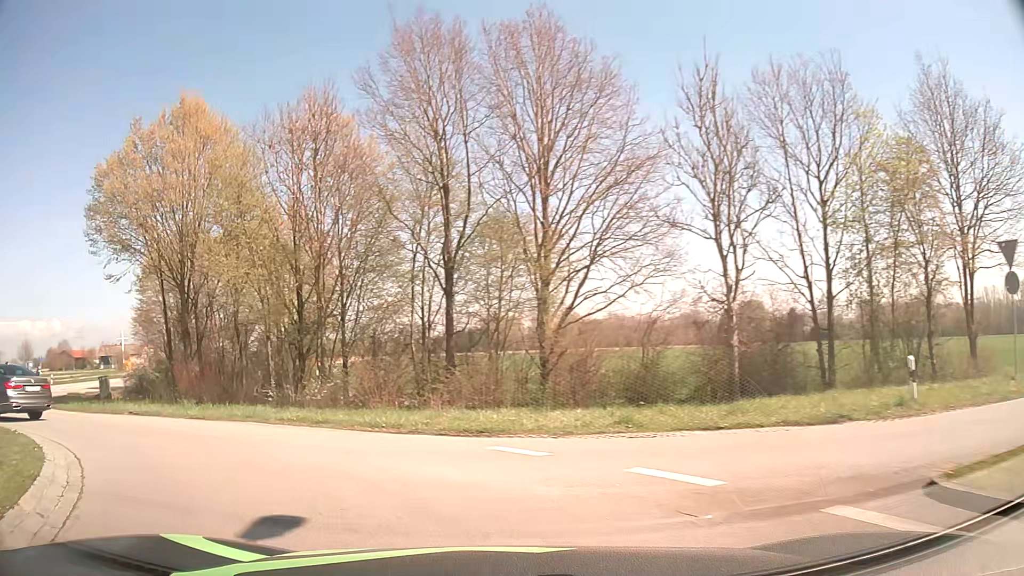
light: Day
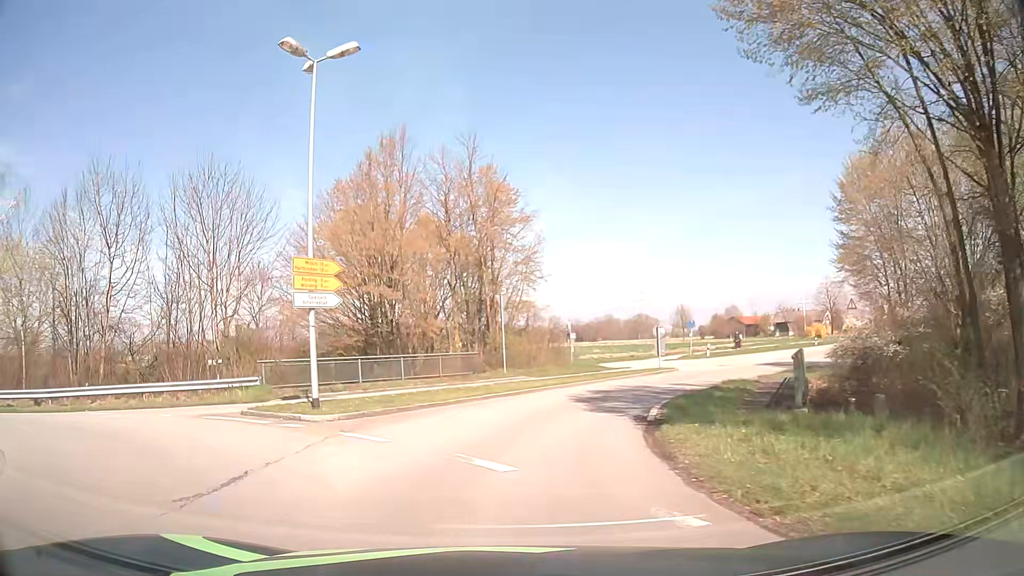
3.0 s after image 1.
(-8.9, +14.8) m; -59°
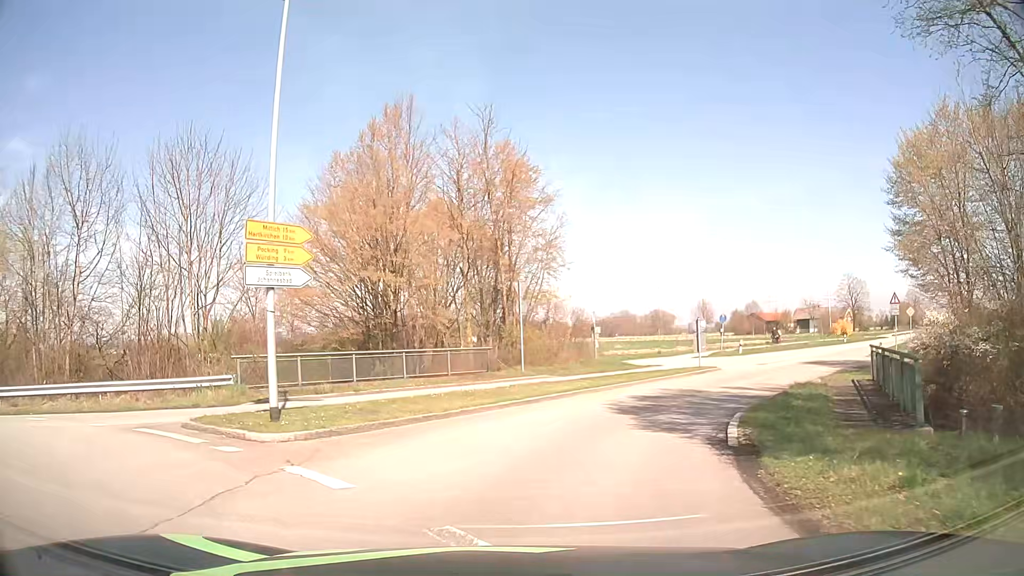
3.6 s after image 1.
(-0.1, +3.8) m; -2°
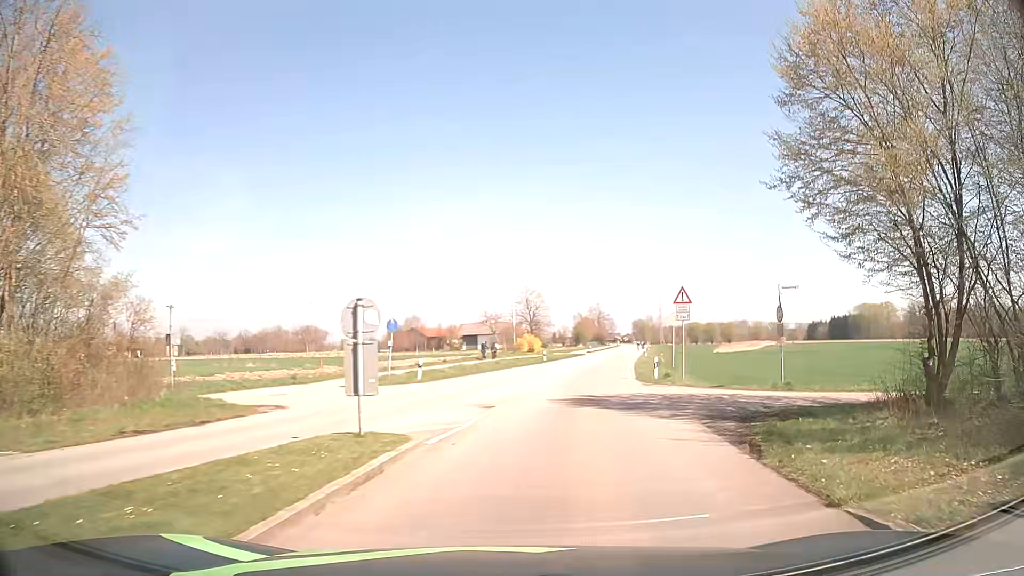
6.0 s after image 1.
(+3.7, +16.5) m; +29°
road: secondary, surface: asphalt
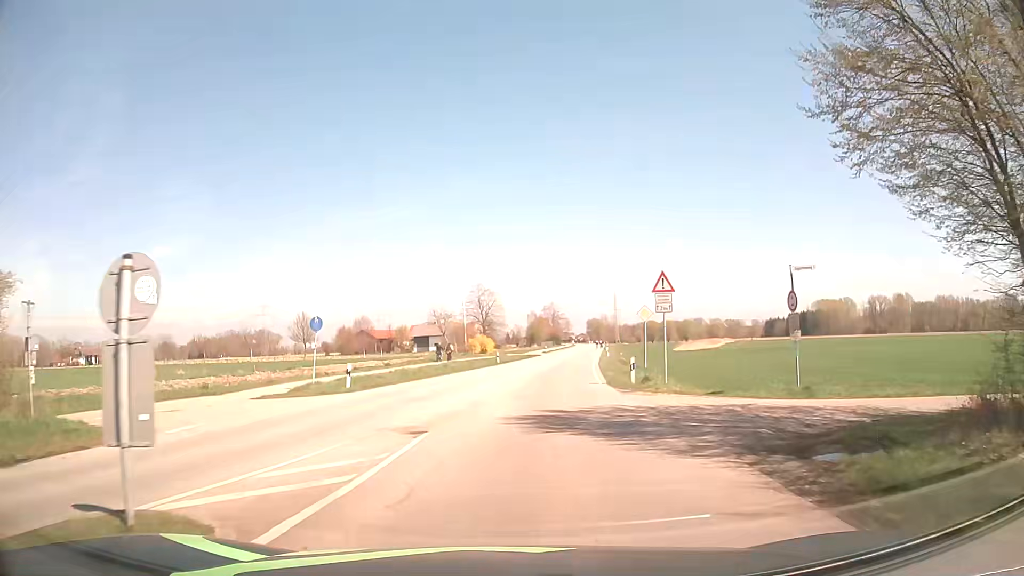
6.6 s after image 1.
(+0.3, +5.1) m; +5°
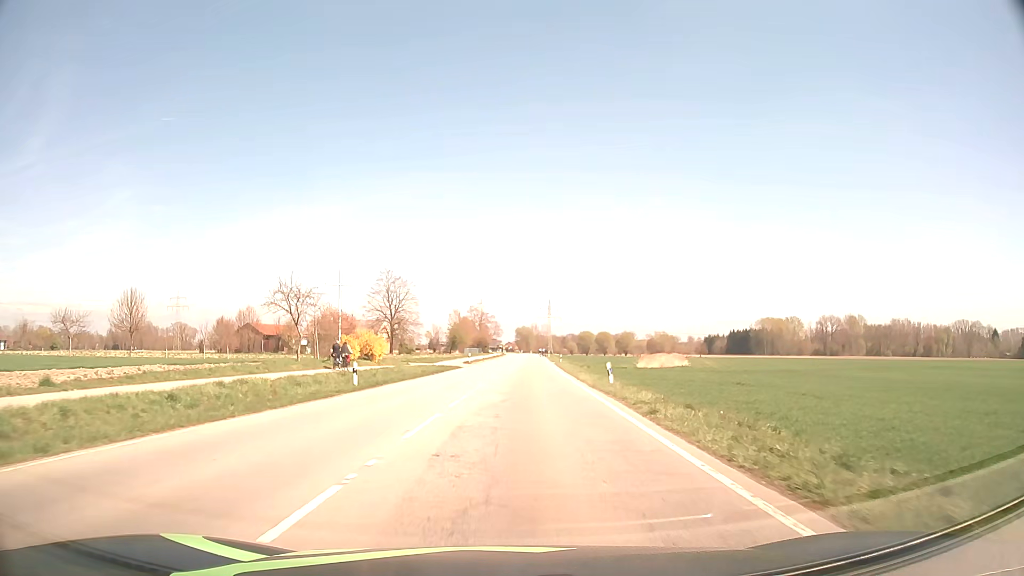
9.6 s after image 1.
(+1.8, +33.9) m; +6°
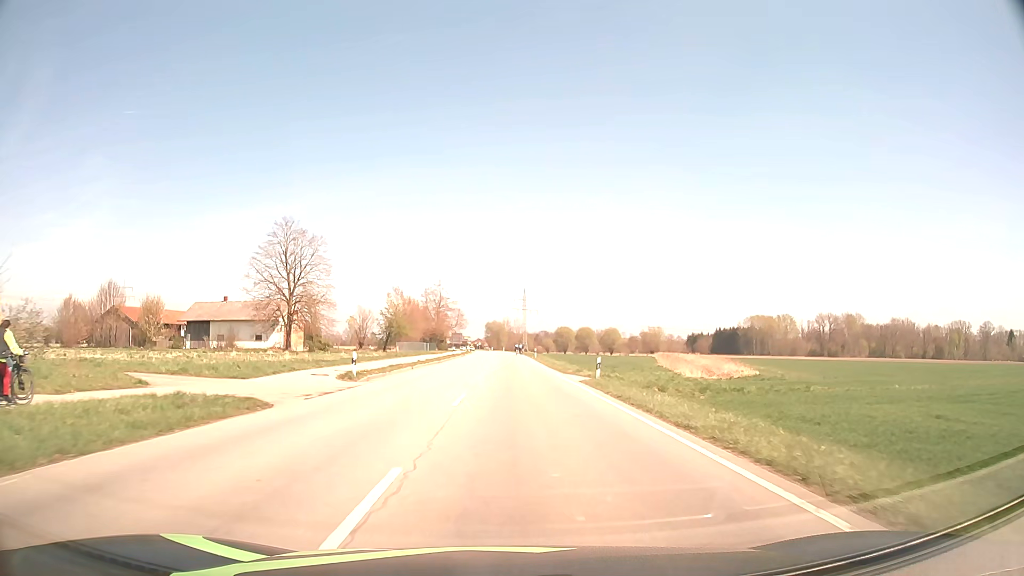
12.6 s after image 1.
(+1.0, +43.6) m; +3°
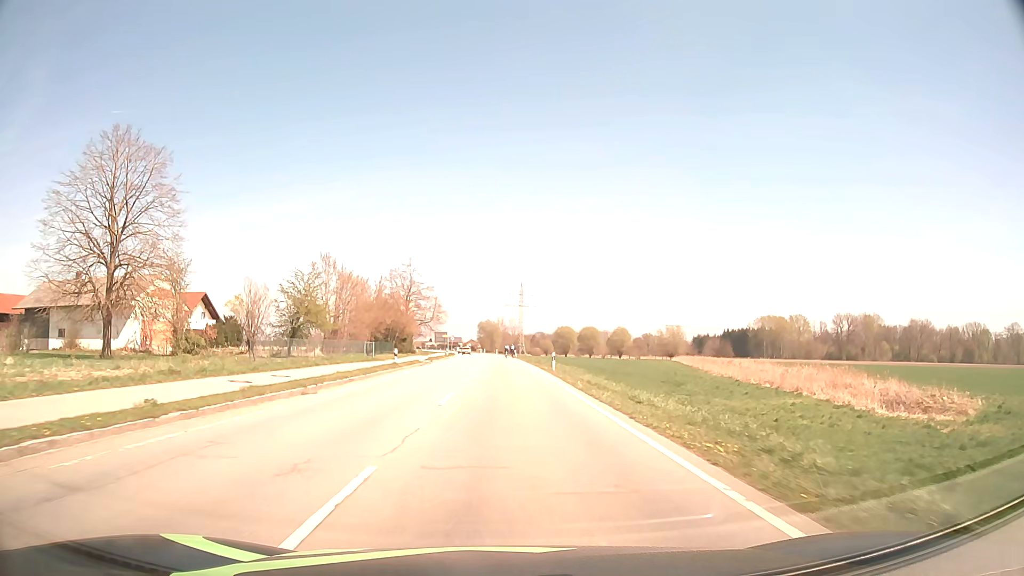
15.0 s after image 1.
(+0.3, +36.0) m; 0°
(0, +10) (0, +20) (0, +30) (0, +40) (0, +50) (0, +60) (-1, +70) (-1, +80) (-1, +90) (-2, +100) m
